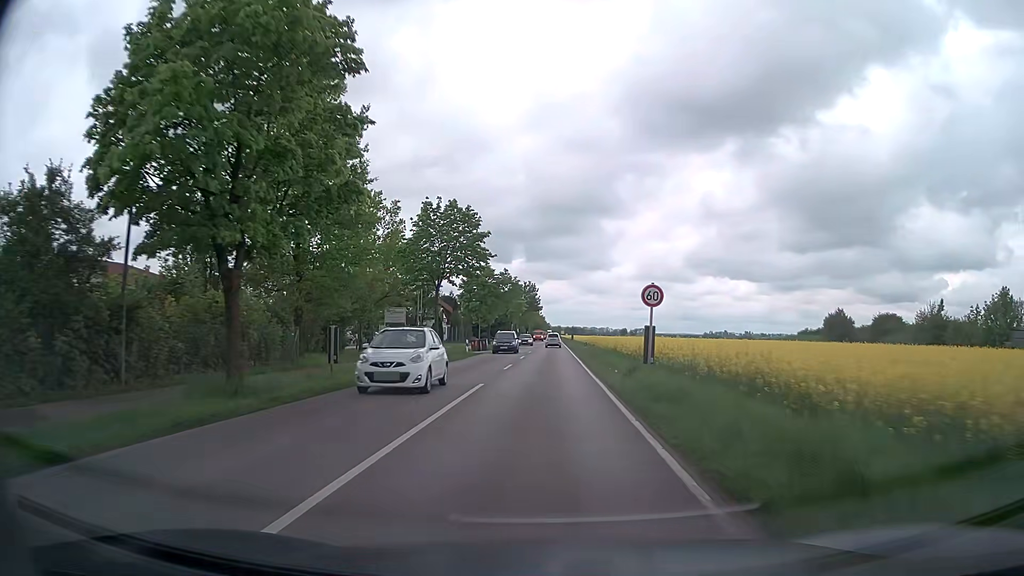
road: secondary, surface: asphalt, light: Day
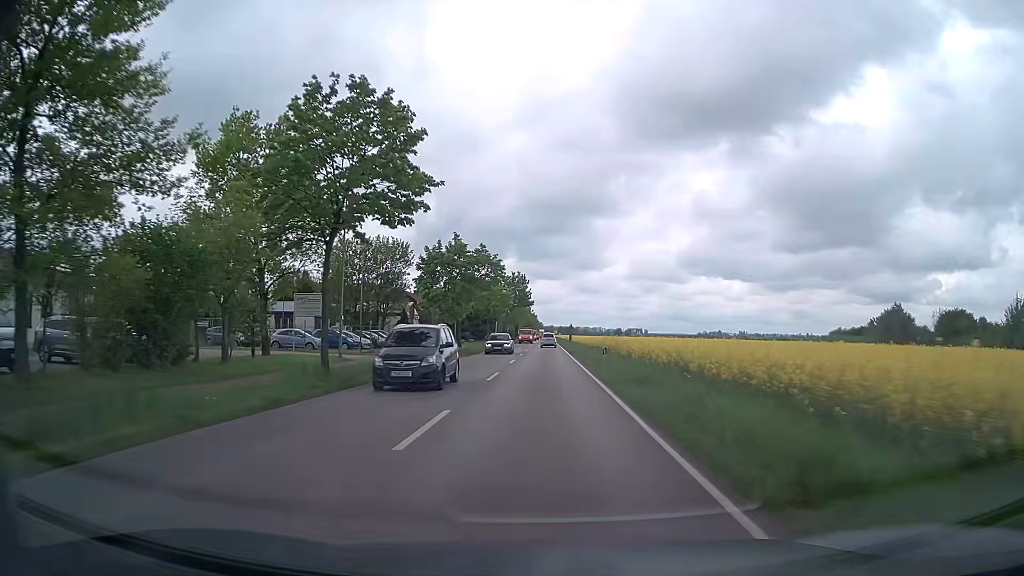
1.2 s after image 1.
(+0.2, +18.3) m; +1°
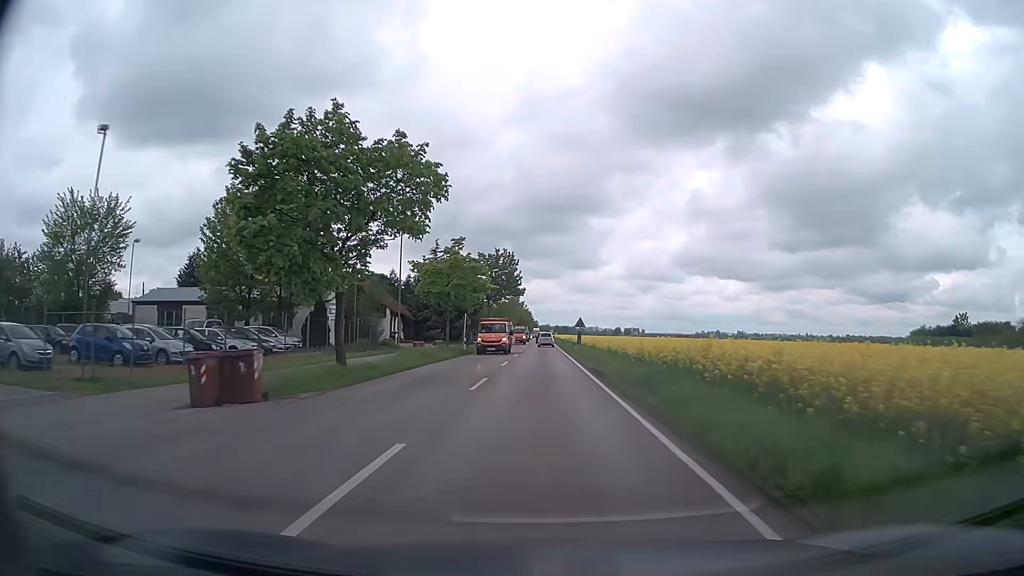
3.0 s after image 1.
(+0.2, +27.9) m; 0°
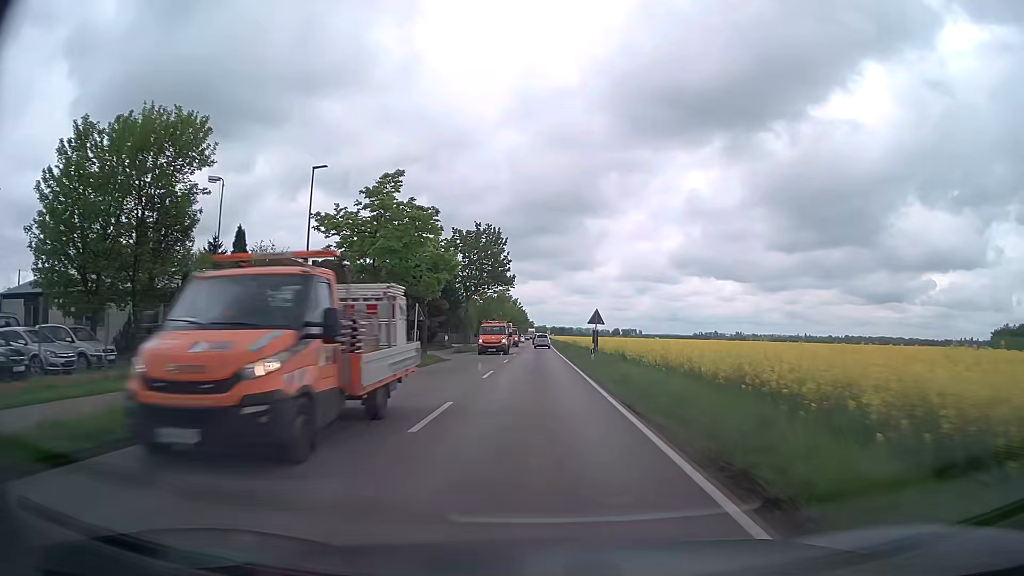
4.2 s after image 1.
(+0.1, +18.8) m; +1°
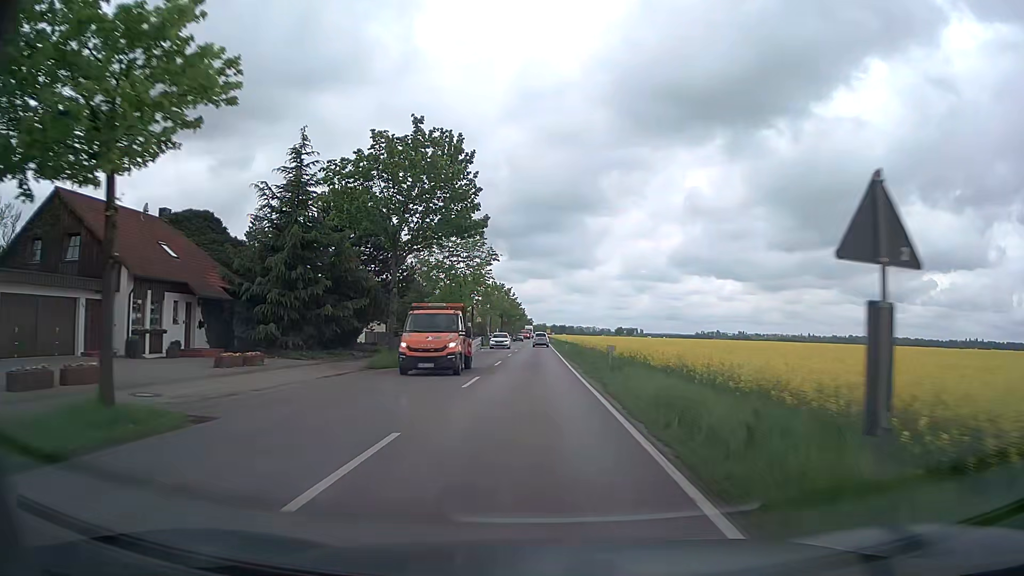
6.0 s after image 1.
(-0.1, +28.3) m; 0°
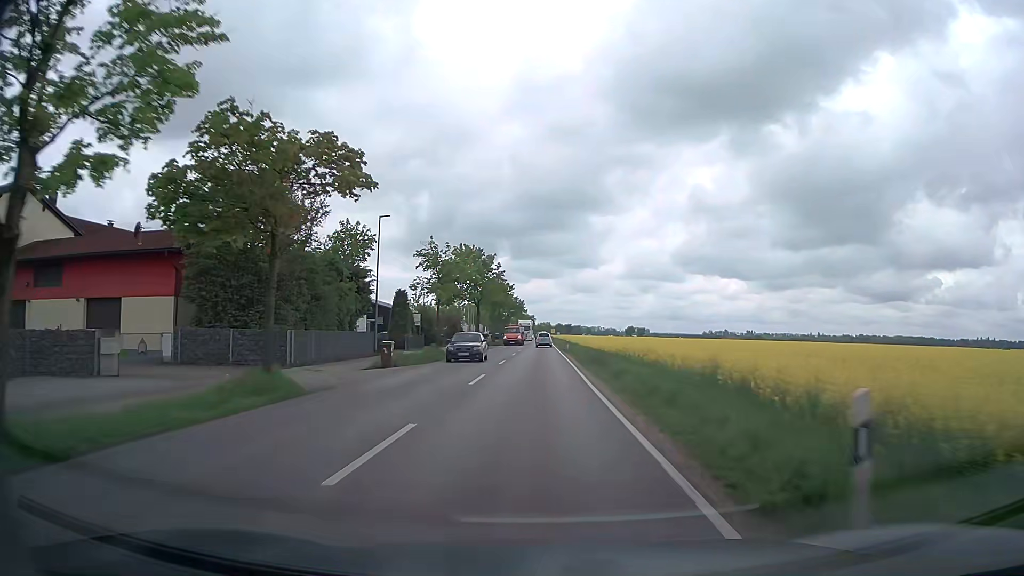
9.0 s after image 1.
(-0.1, +47.2) m; 0°
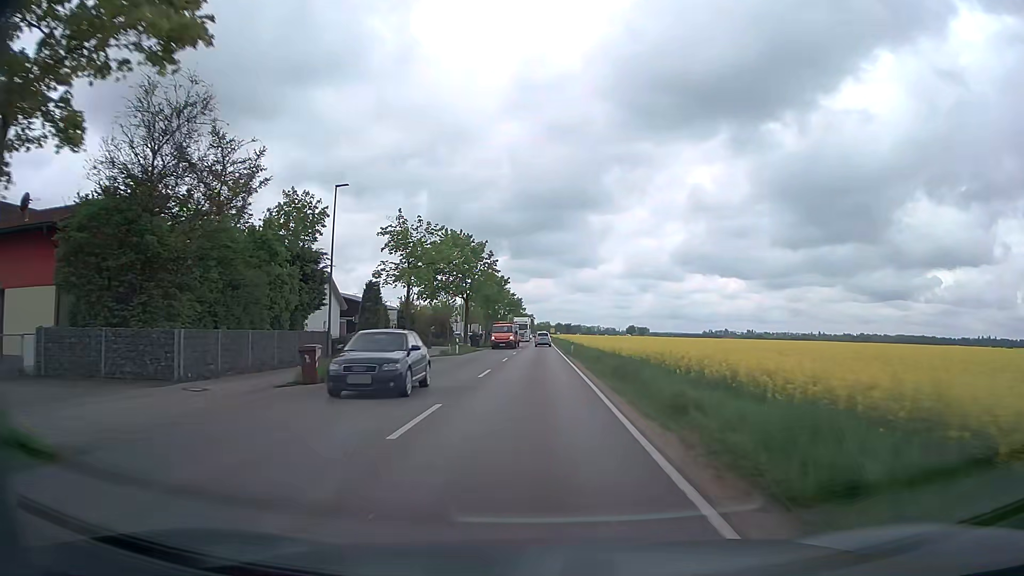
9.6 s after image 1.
(0.0, +9.4) m; 0°
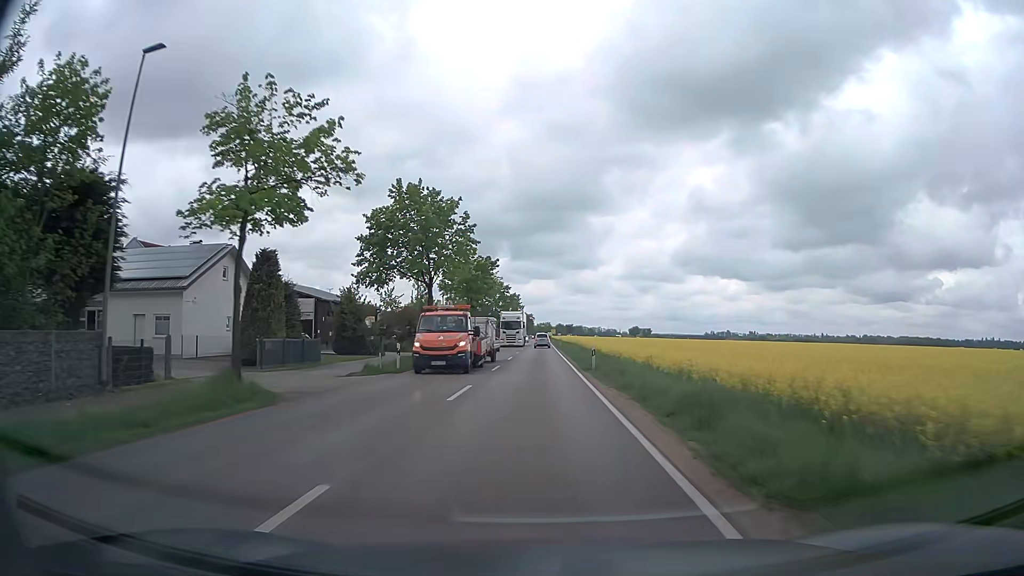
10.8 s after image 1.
(0.0, +18.8) m; 0°
(0, +10) (0, +20) (0, +30) (0, +40) (0, +50) (0, +60) (0, +70) (0, +80) (0, +90) (0, +100) m
